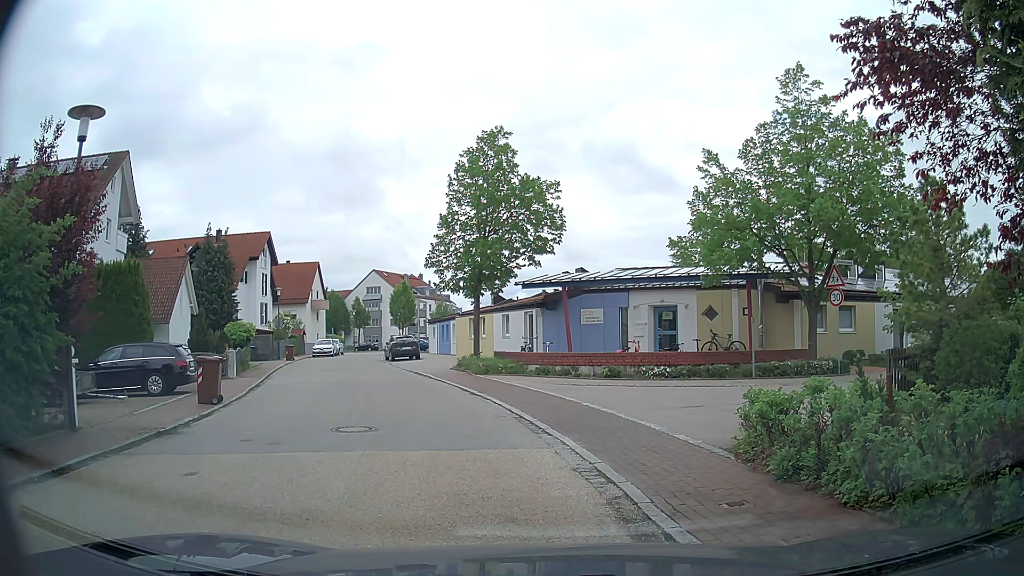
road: residential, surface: asphalt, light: Day
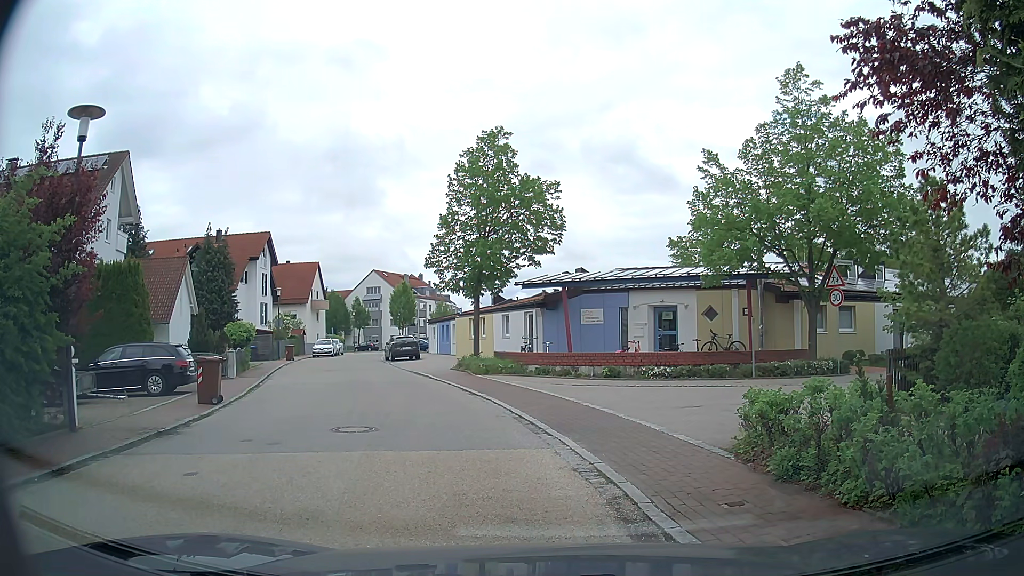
(0.0, 0.0) m; 0°
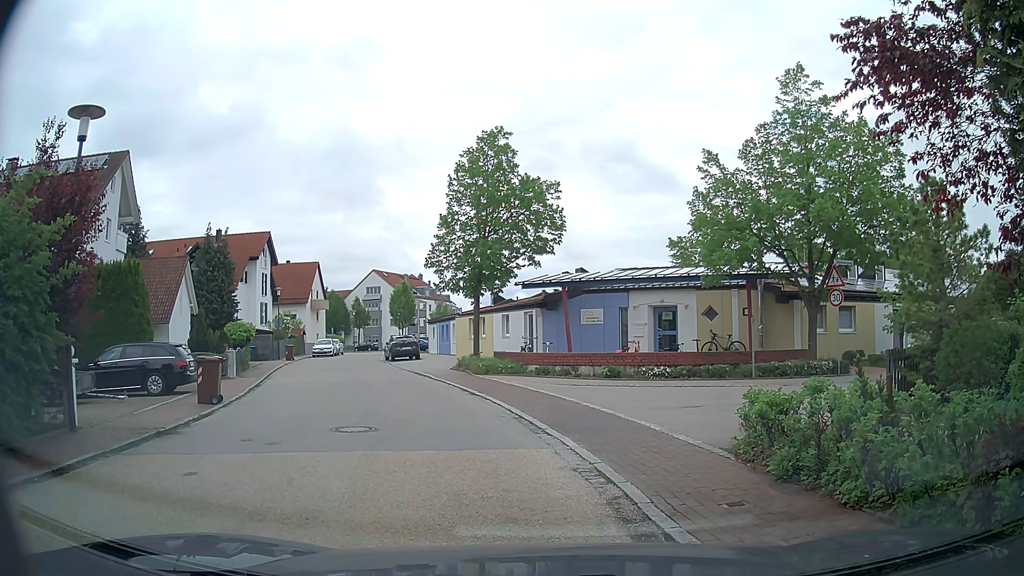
(0.0, 0.0) m; 0°
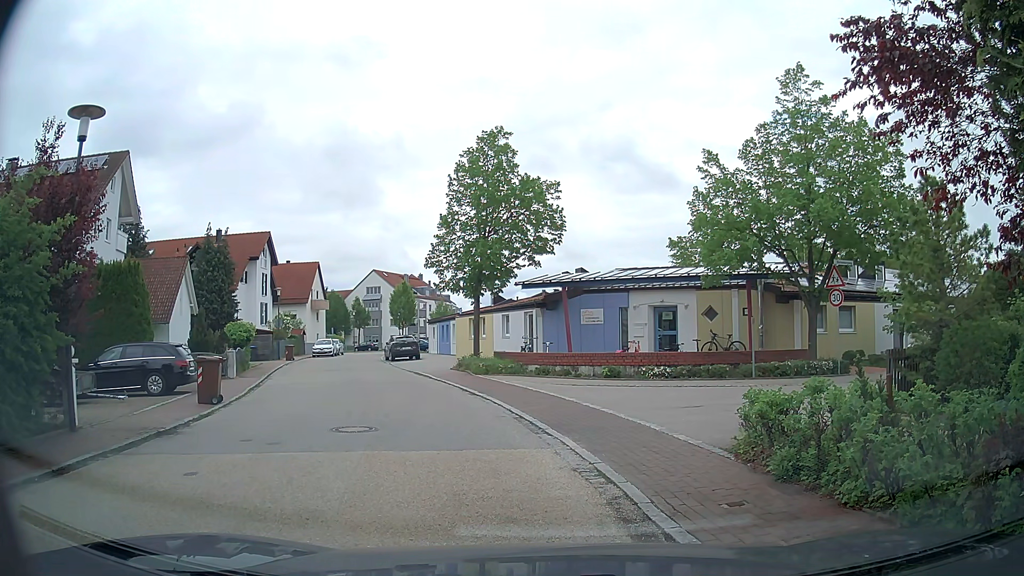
(0.0, 0.0) m; 0°
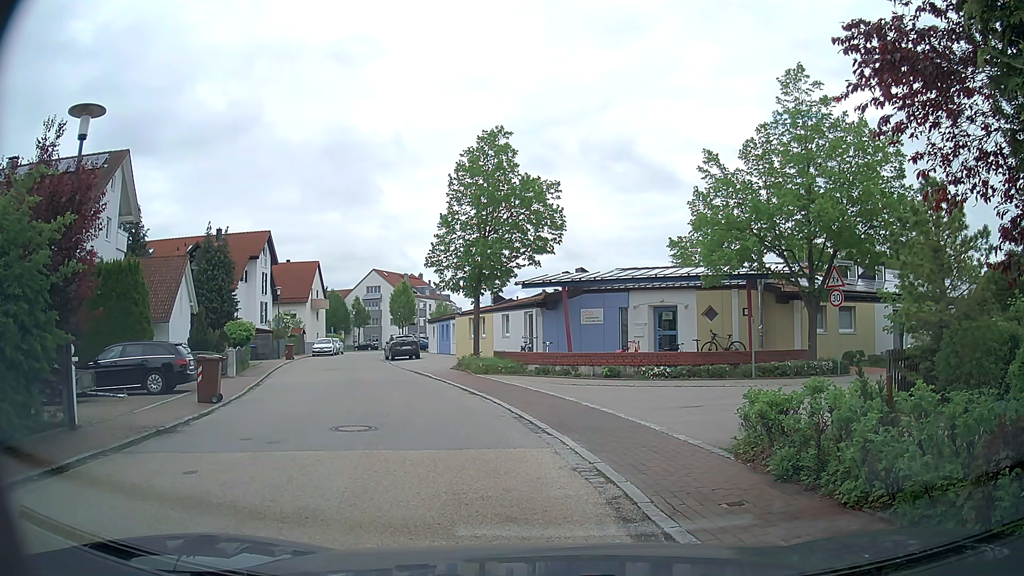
(0.0, 0.0) m; 0°
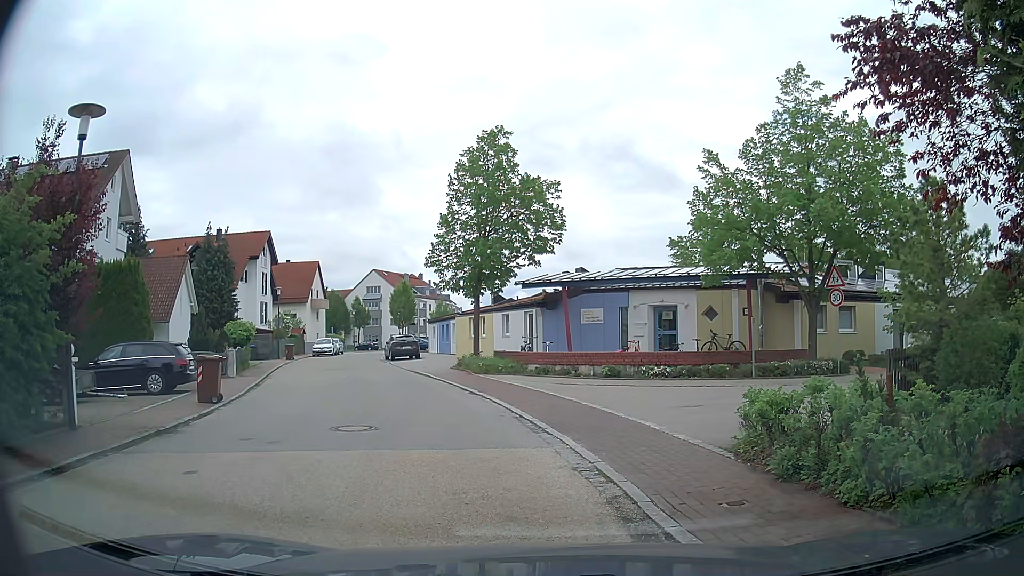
(0.0, 0.0) m; 0°
